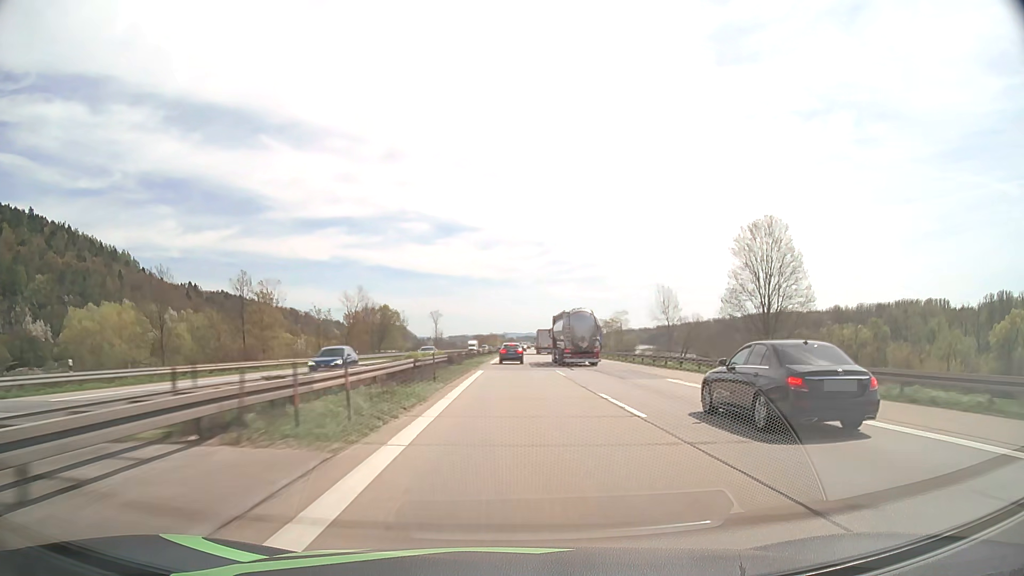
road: motorway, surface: asphalt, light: Day
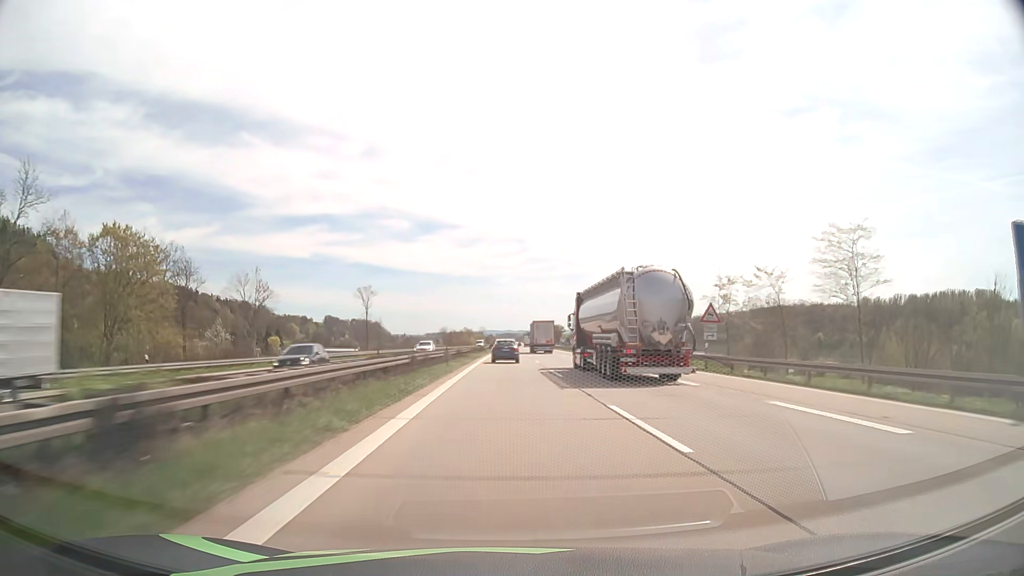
(+1.4, +95.4) m; +2°
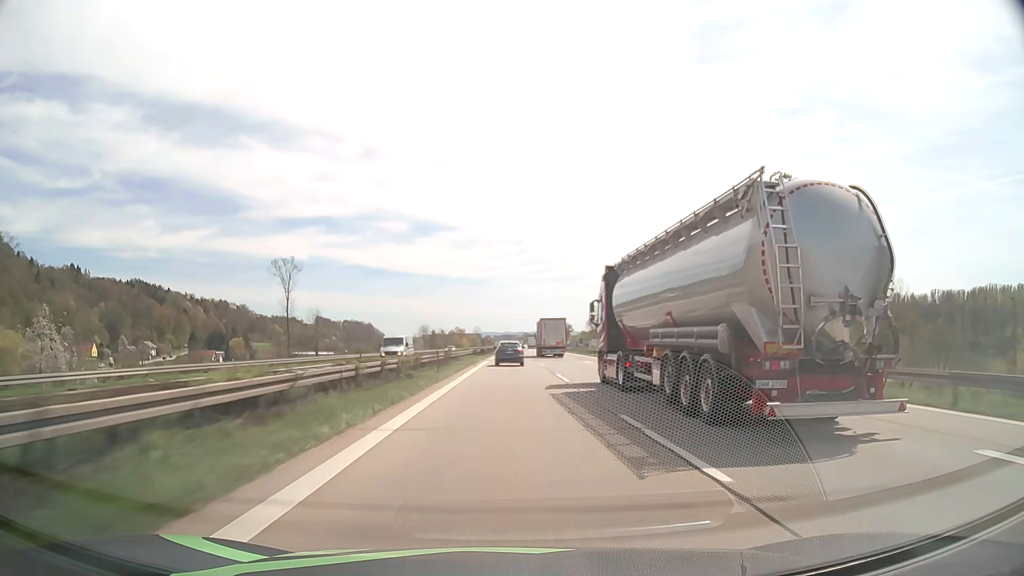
(+0.1, +56.3) m; 0°
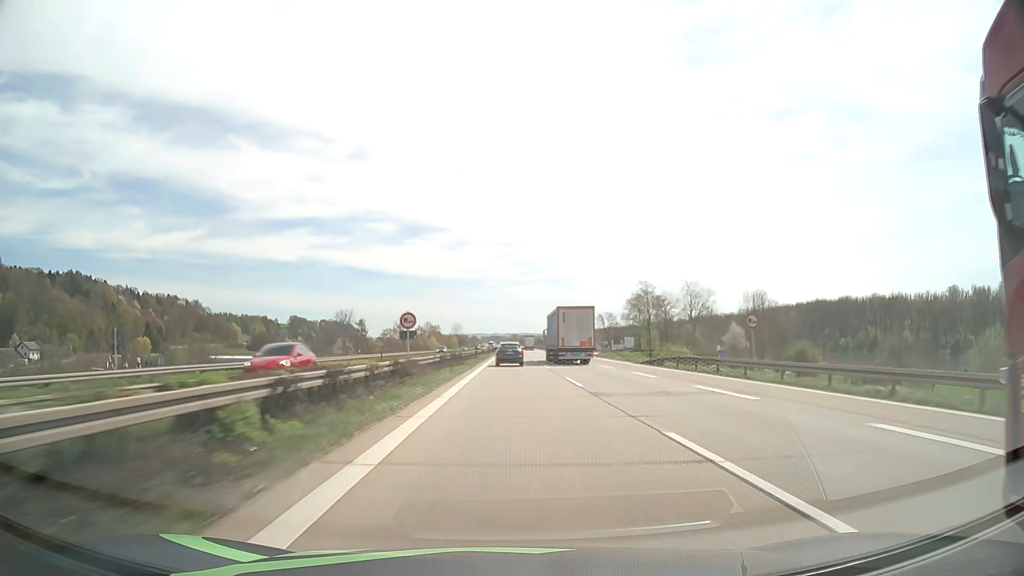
(+0.7, +93.3) m; +1°
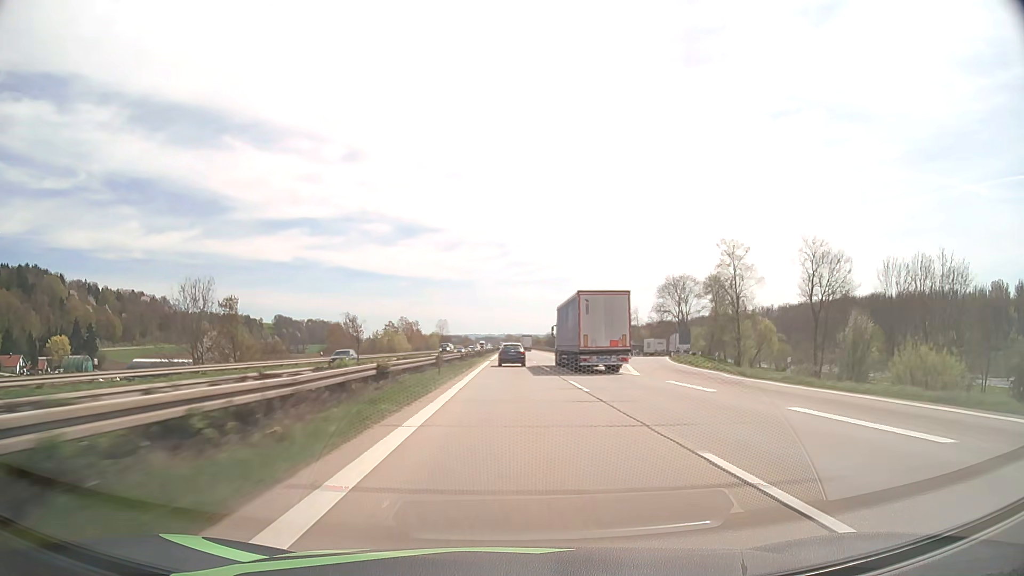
(+0.2, +56.6) m; 0°
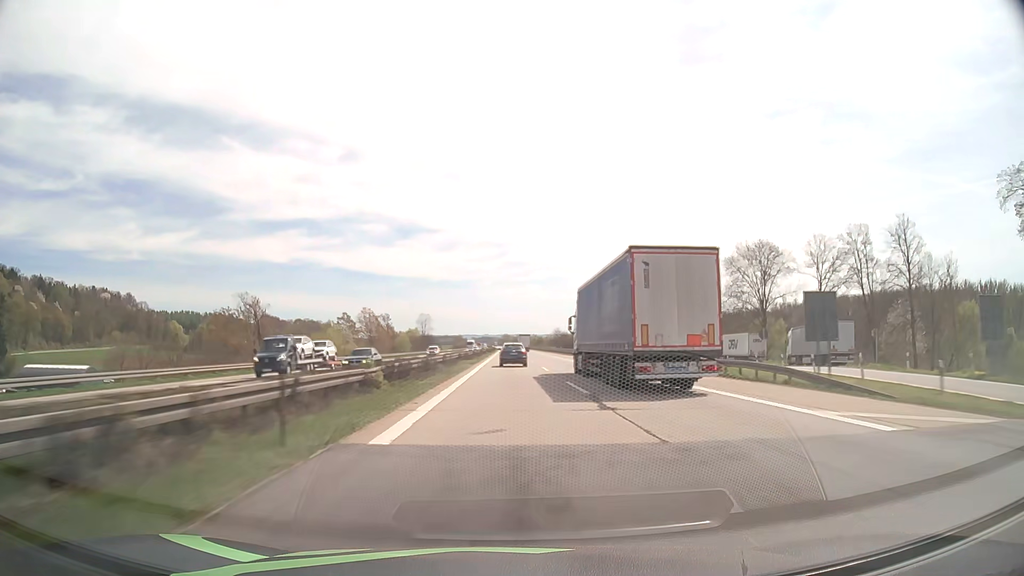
(+0.2, +57.4) m; 0°
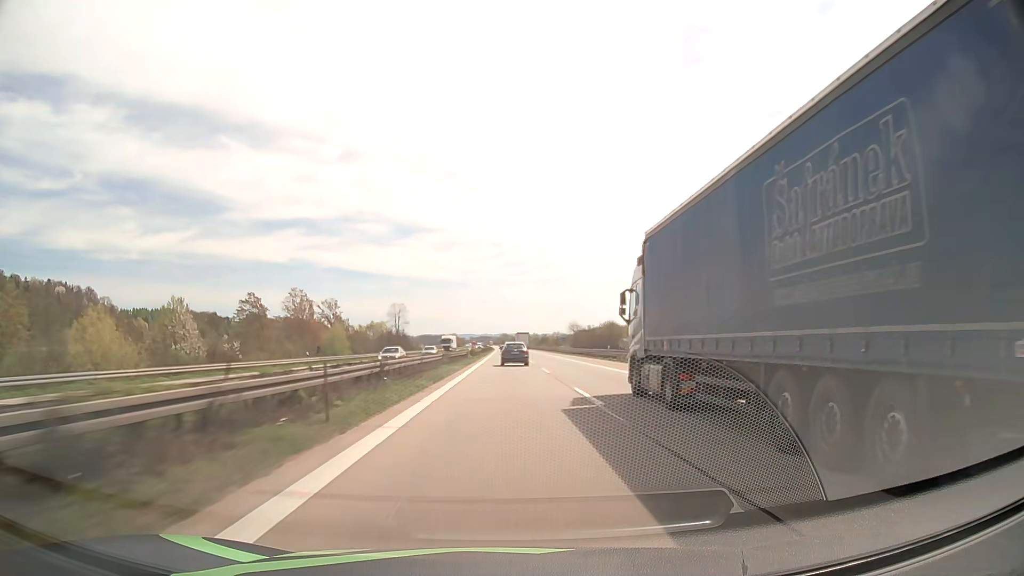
(+0.1, +58.5) m; 0°
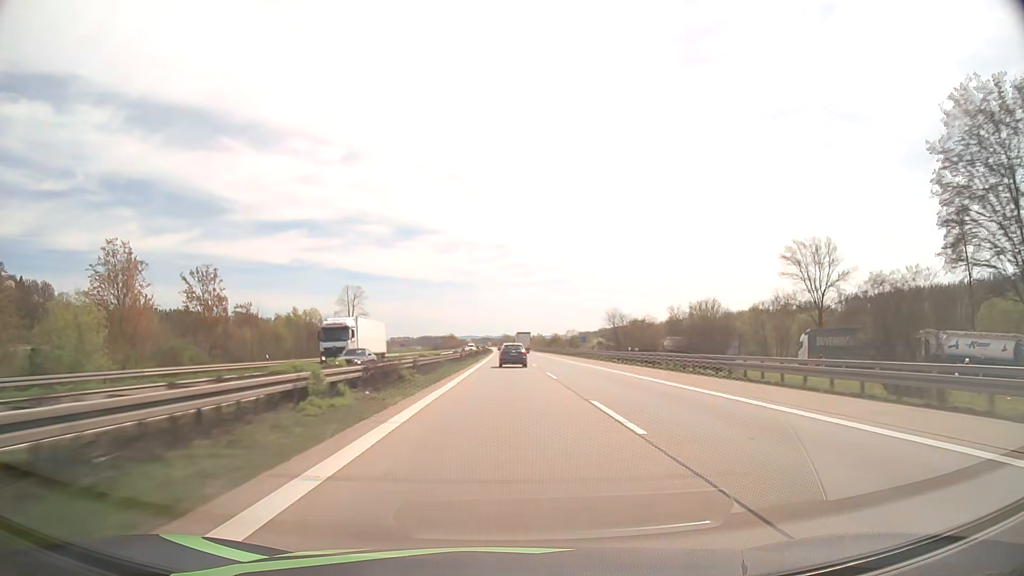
(-0.1, +59.4) m; 0°
(0, +10) (0, +20) (0, +30) (0, +40) (0, +50) (0, +60) (0, +70) (0, +80) (0, +90) (0, +100) m
